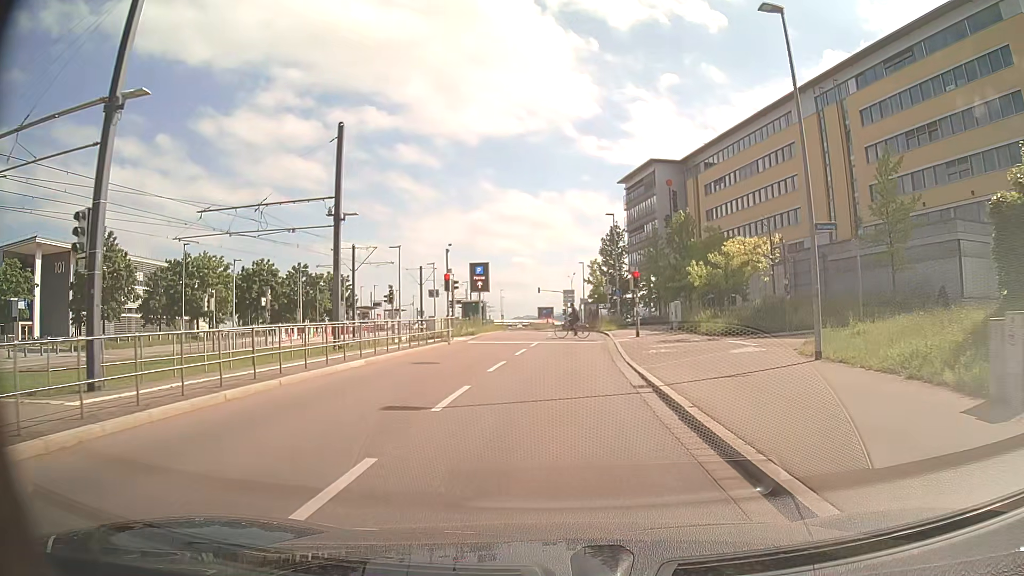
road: secondary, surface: asphalt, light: Day
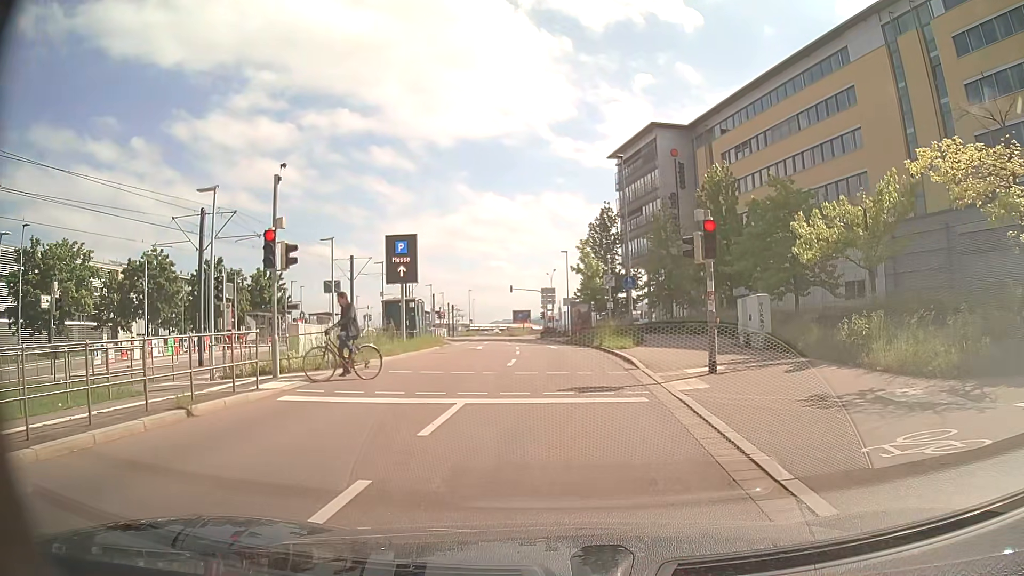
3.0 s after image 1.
(+0.6, +18.3) m; +1°
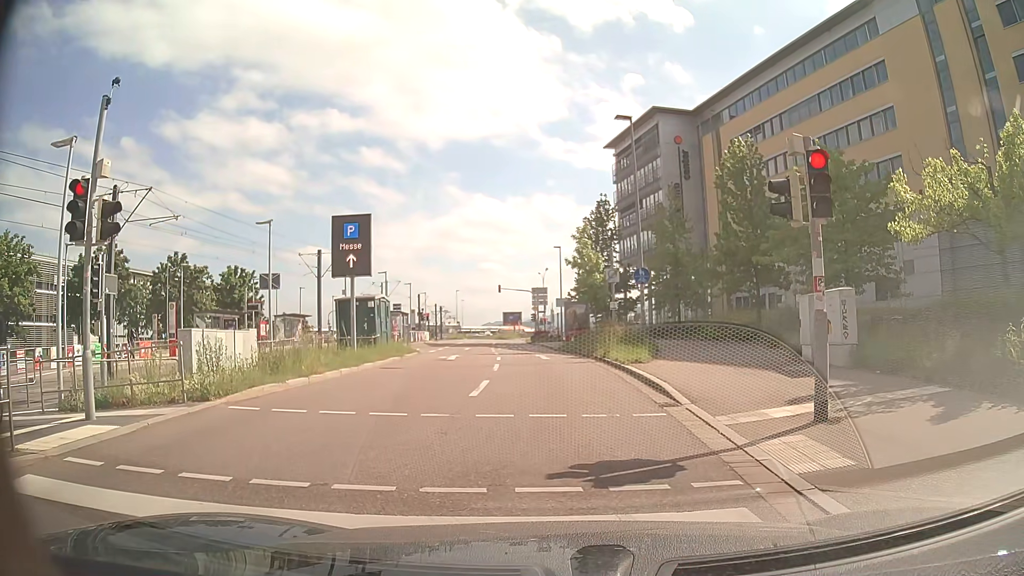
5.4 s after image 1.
(+0.2, +5.9) m; +1°
(0, +10) (0, +20) (0, +30) (-1, +40) (-2, +50) (-3, +60) (-3, +70) (-4, +80) (-5, +90) (-6, +100) m
